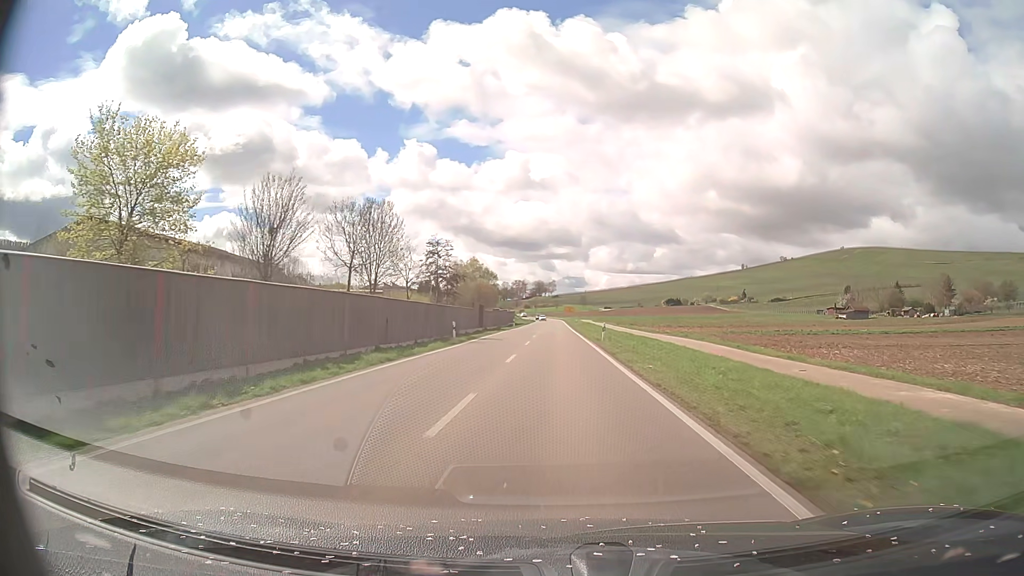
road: primary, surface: asphalt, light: Day
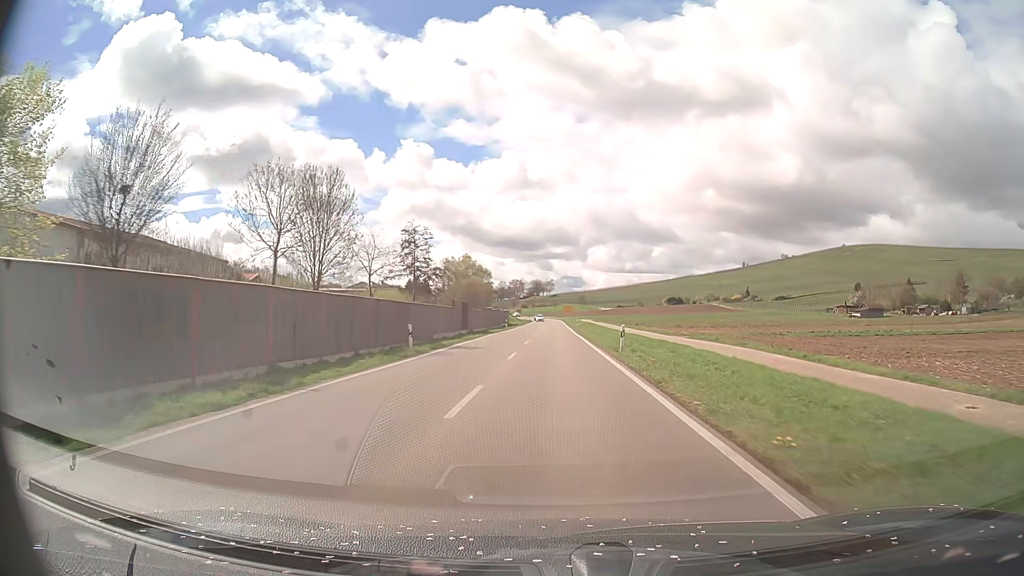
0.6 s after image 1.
(0.0, +10.6) m; 0°
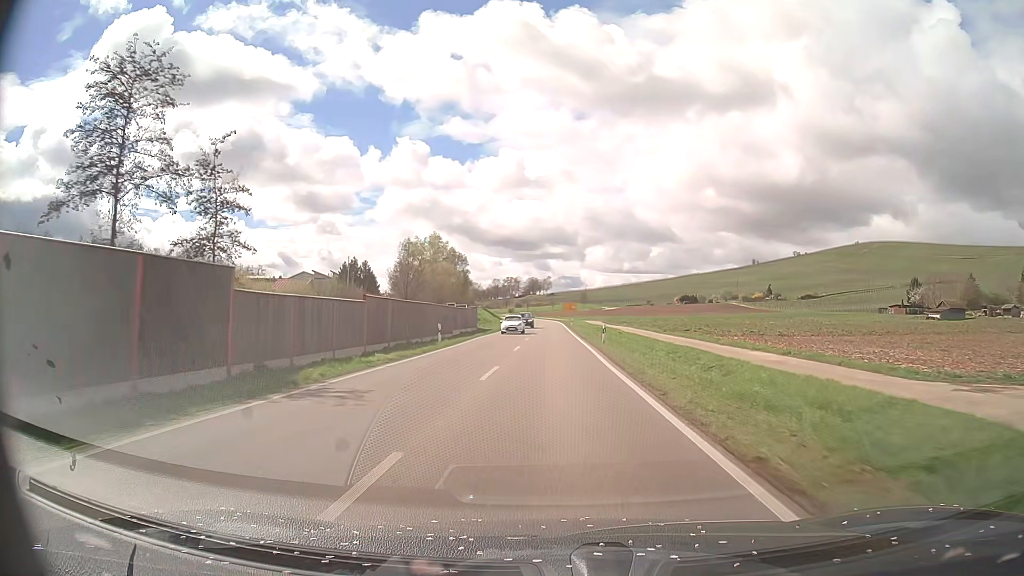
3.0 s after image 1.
(+0.2, +42.3) m; 0°
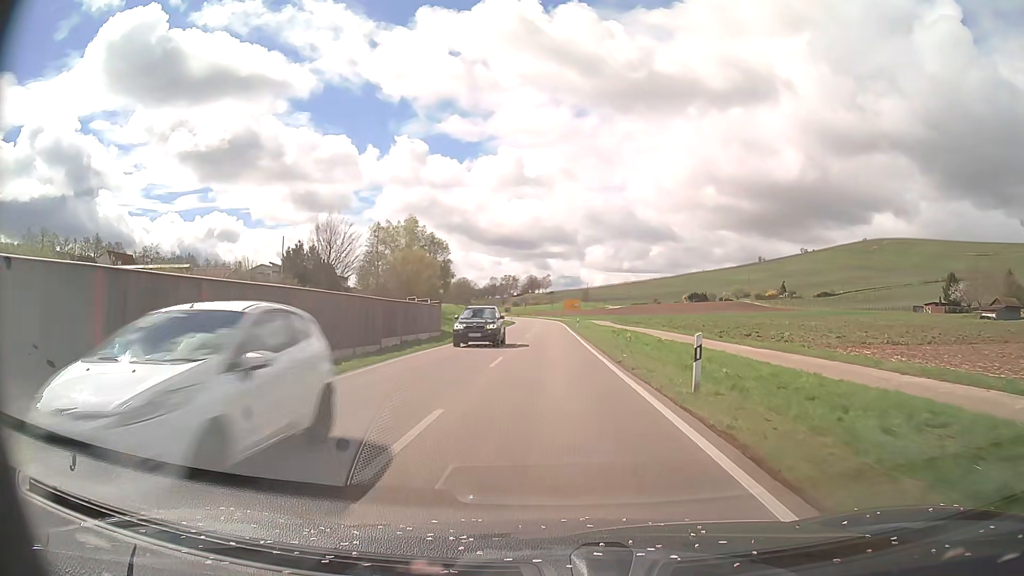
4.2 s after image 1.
(0.0, +21.2) m; 0°
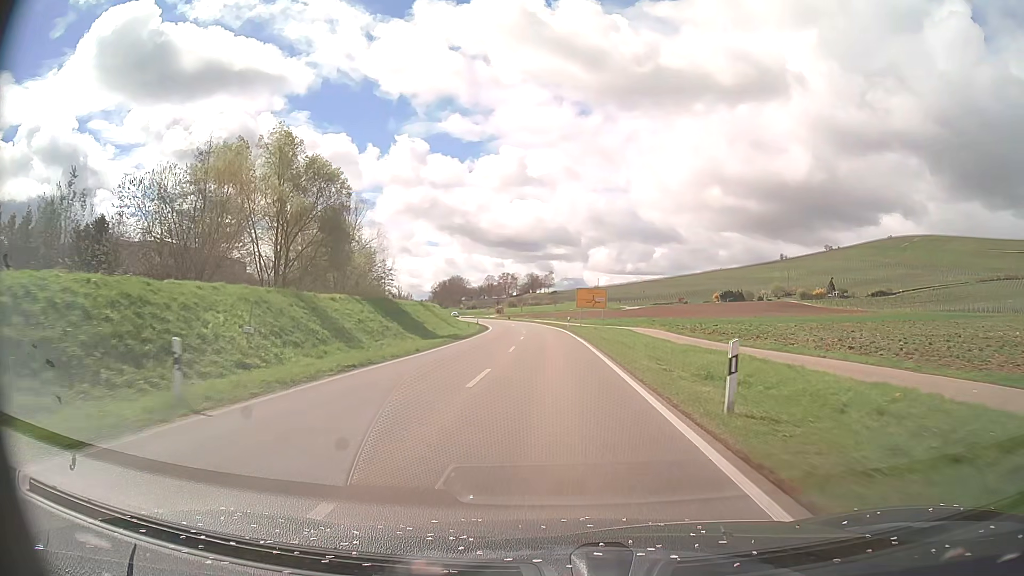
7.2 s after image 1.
(-0.1, +52.9) m; 0°
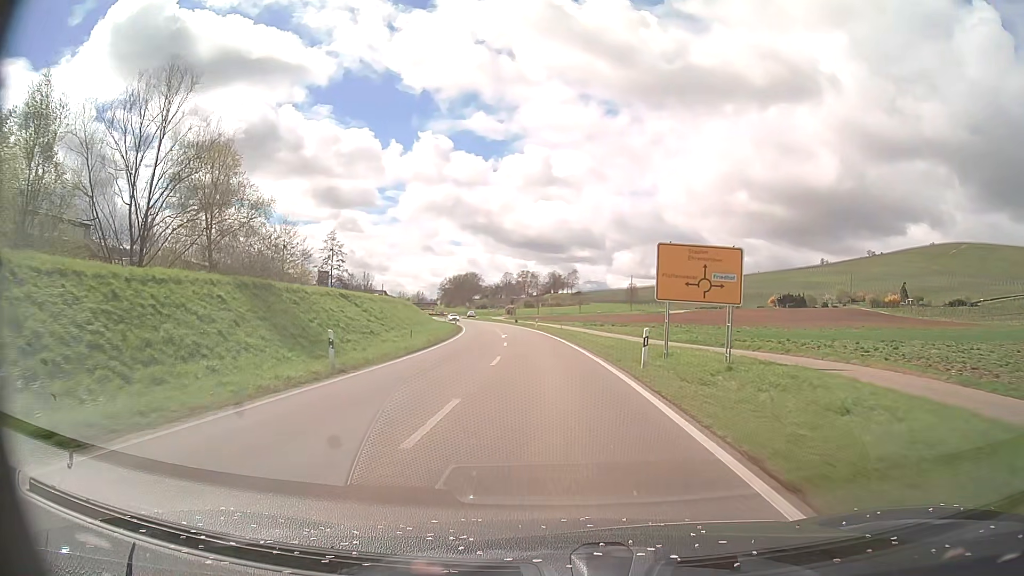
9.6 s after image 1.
(-0.4, +42.1) m; -2°
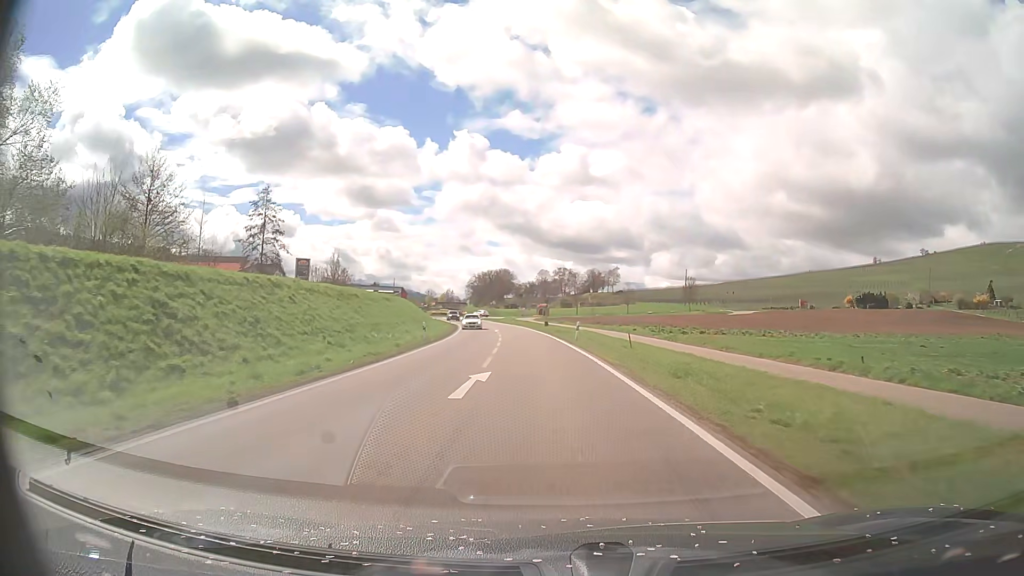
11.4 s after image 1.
(-0.9, +31.7) m; -3°
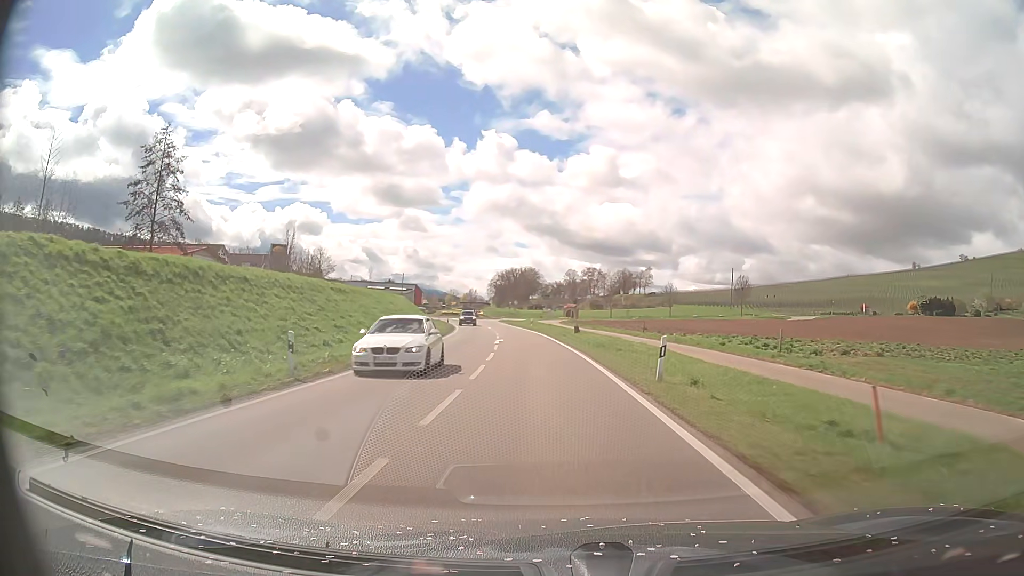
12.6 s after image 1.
(-0.5, +21.1) m; -2°
(0, +10) (0, +20) (-1, +30) (-2, +40) (-3, +50) (-4, +60) (-5, +70) (-7, +80) (-8, +90) (-10, +99) m
